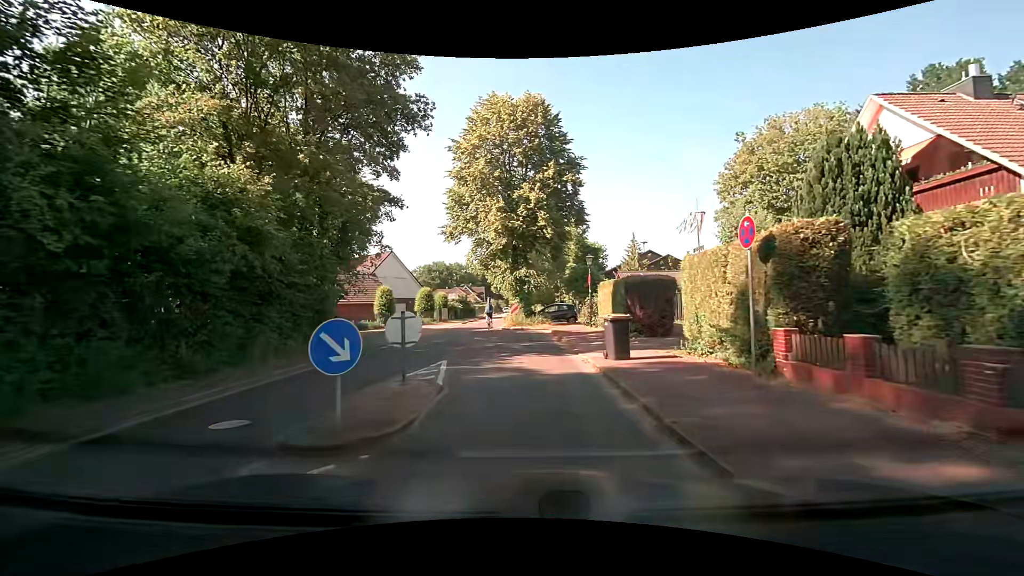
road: unclassified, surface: asphalt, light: Day
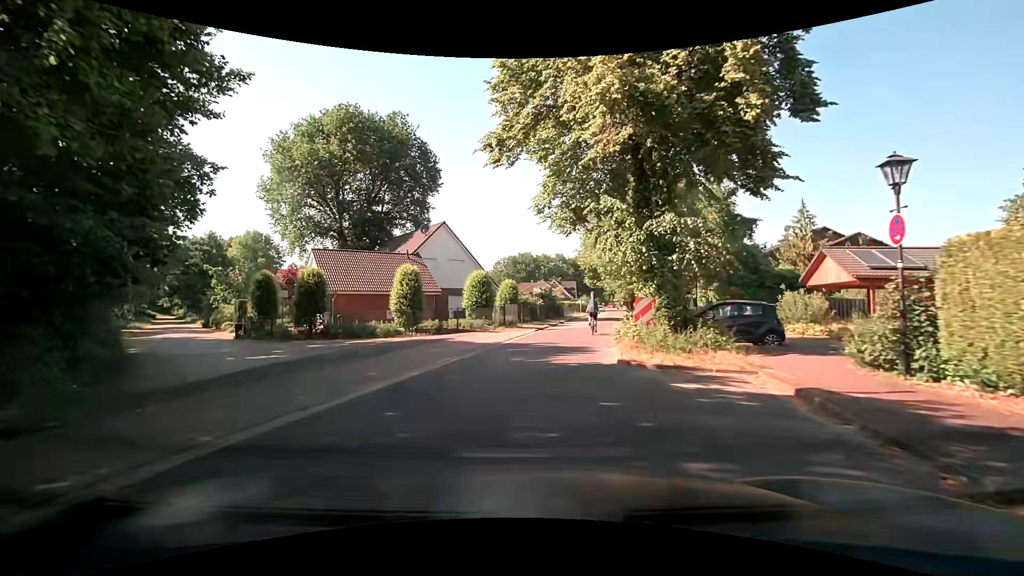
(-1.1, +18.5) m; -11°
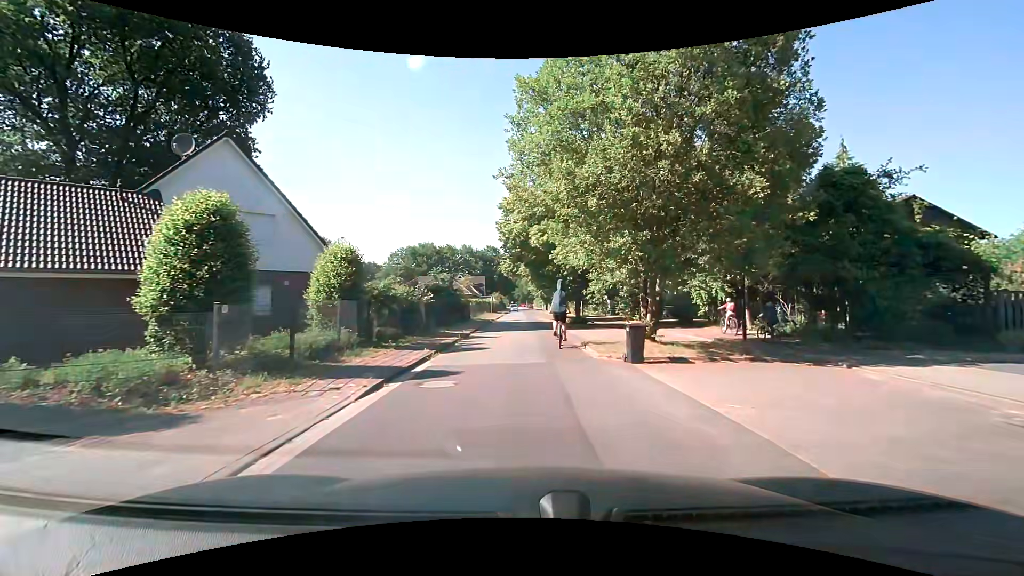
(+1.1, +19.3) m; +11°
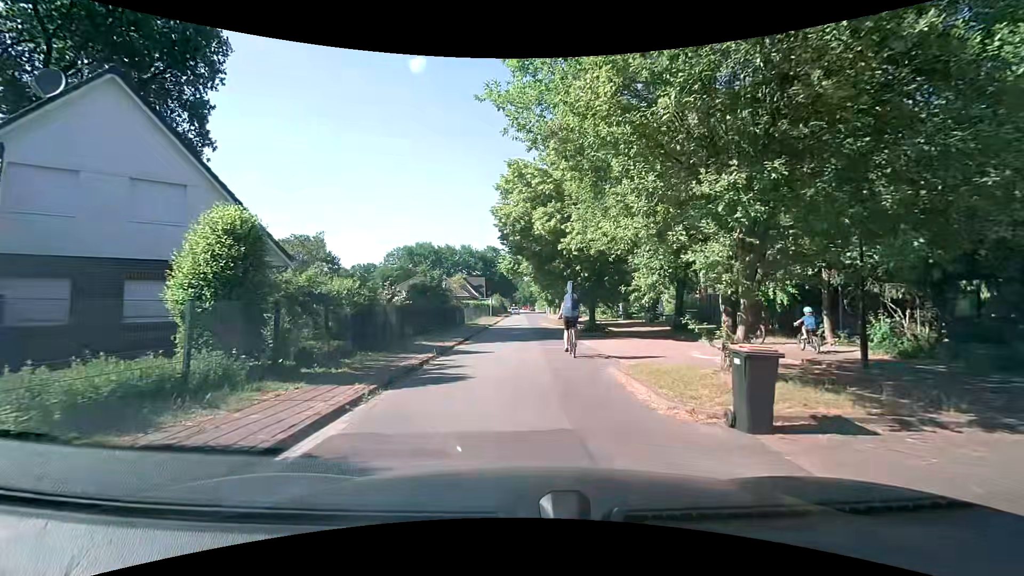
(0.0, +5.6) m; 0°
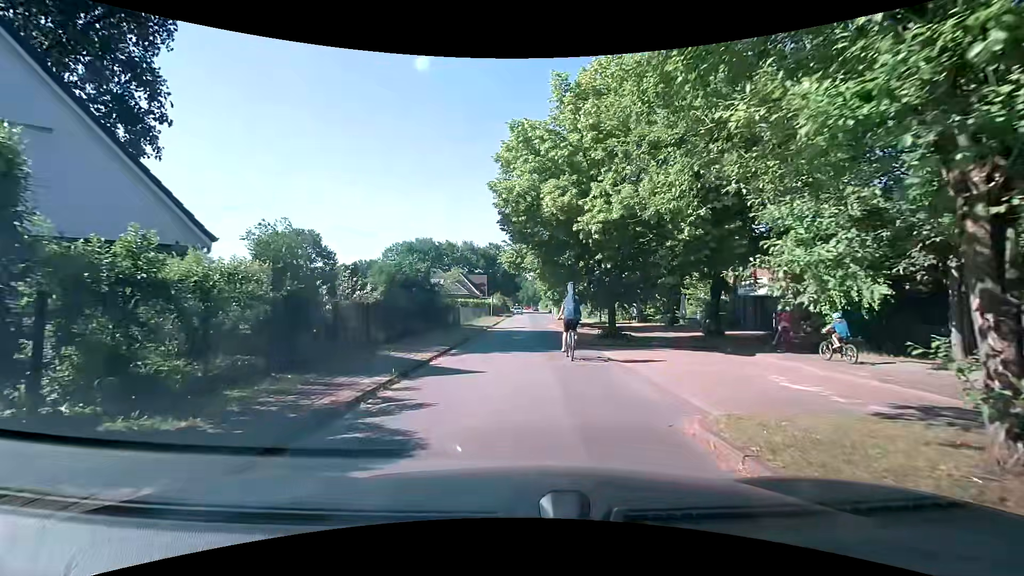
(0.0, +4.7) m; -1°
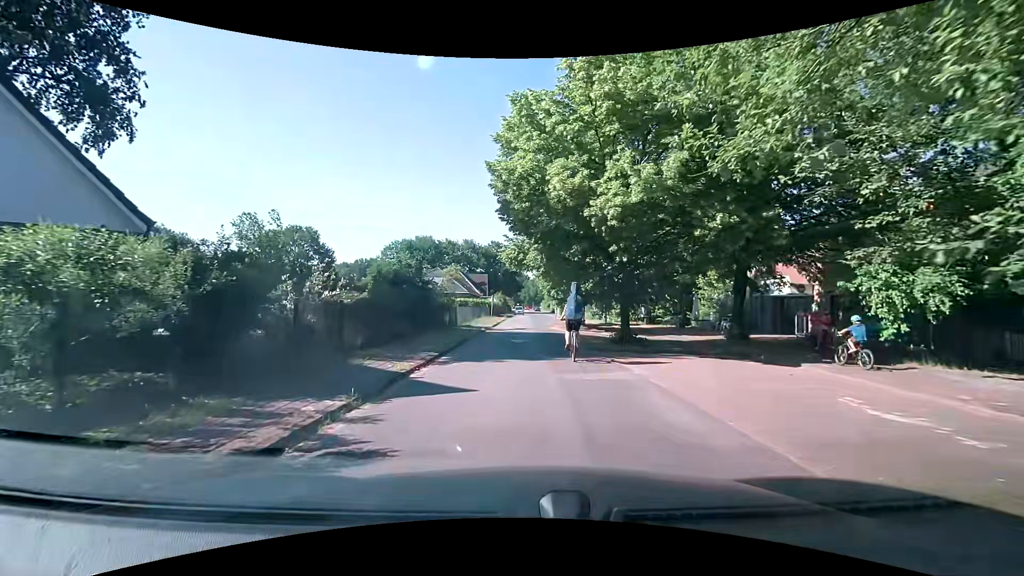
(0.0, +2.3) m; 0°
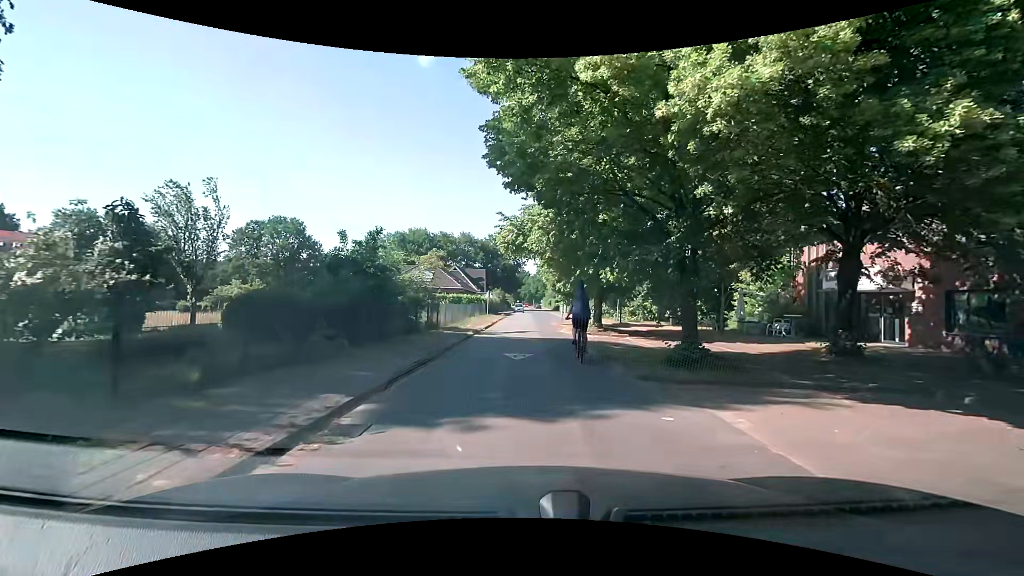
(0.0, +6.9) m; 0°
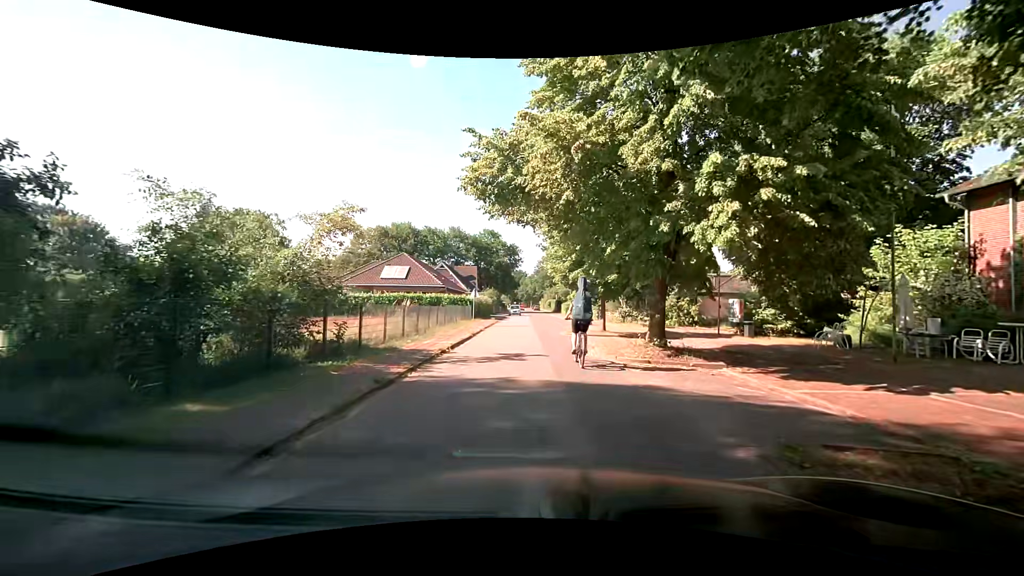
(+0.1, +11.7) m; +2°
